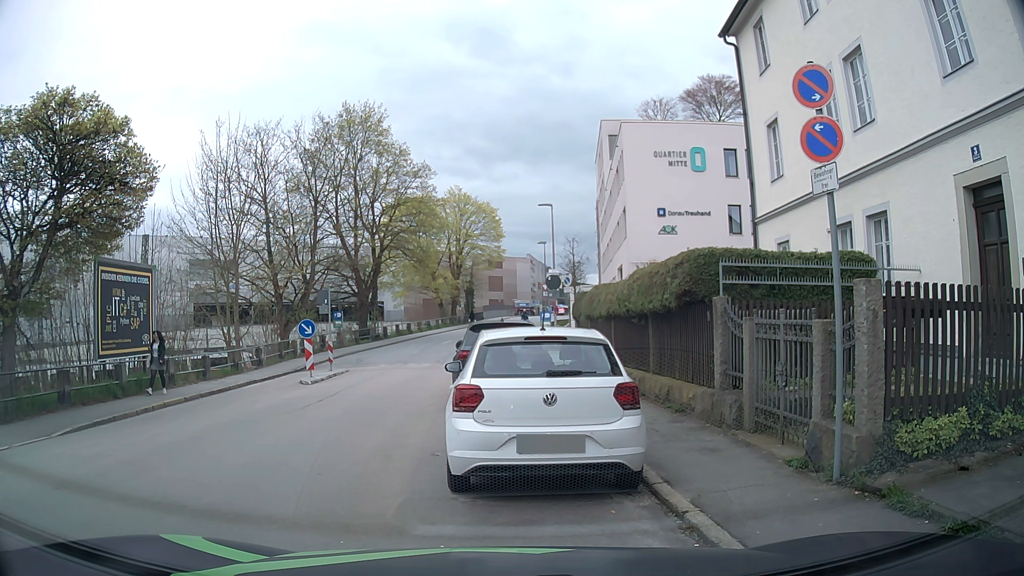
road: residential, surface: asphalt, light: Day
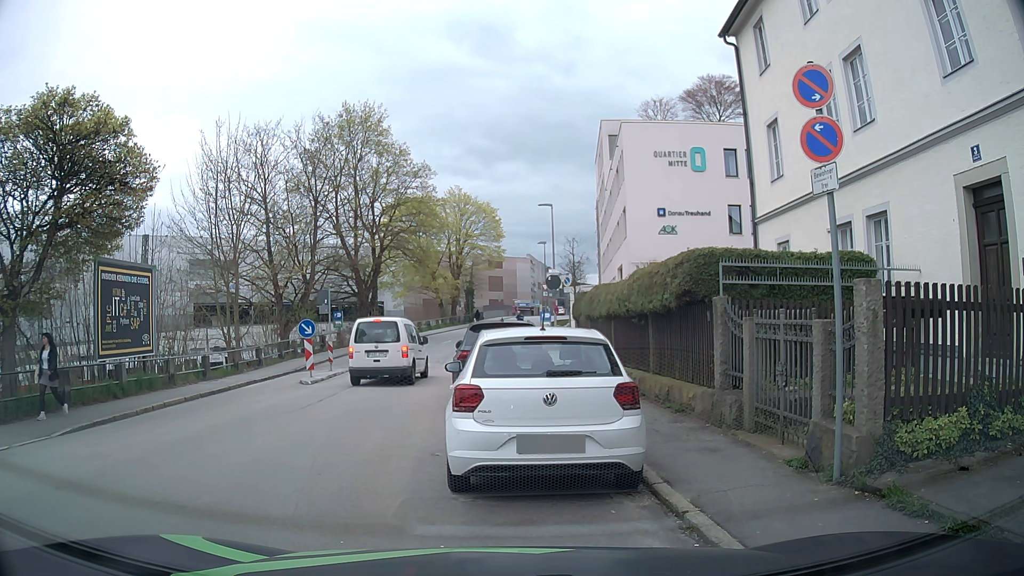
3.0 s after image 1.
(0.0, 0.0) m; 0°
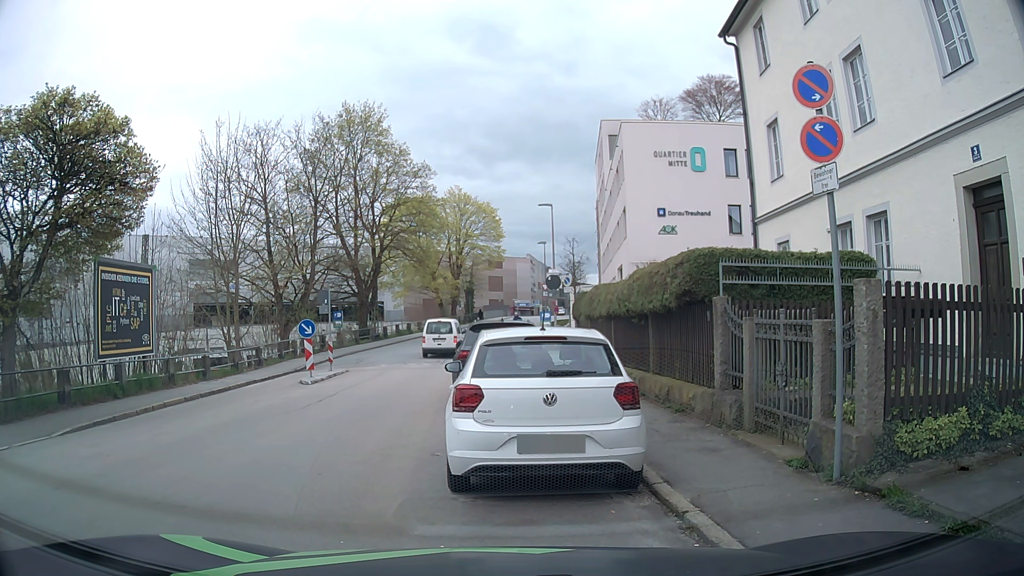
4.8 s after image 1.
(0.0, 0.0) m; 0°
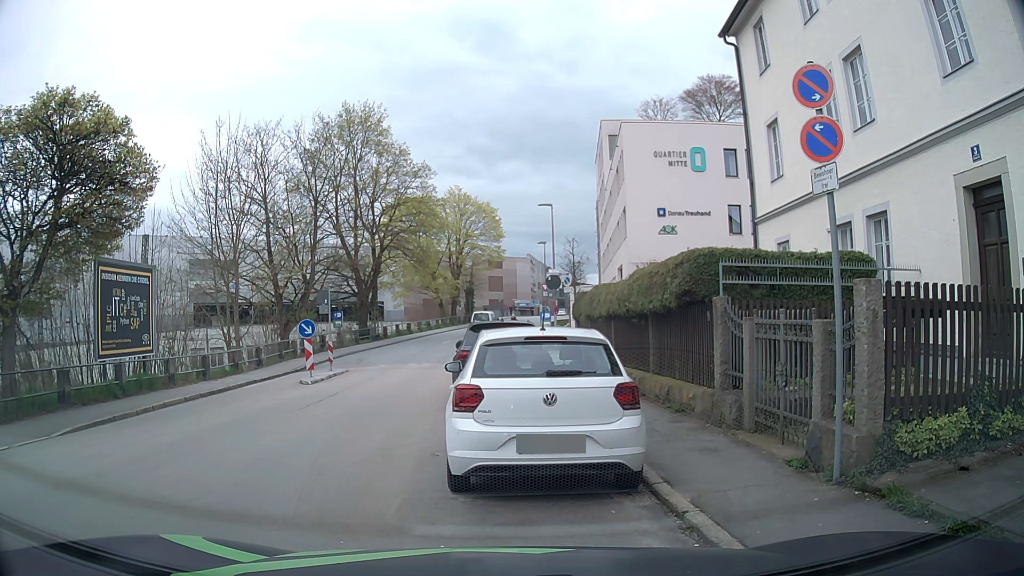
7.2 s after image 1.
(0.0, 0.0) m; 0°
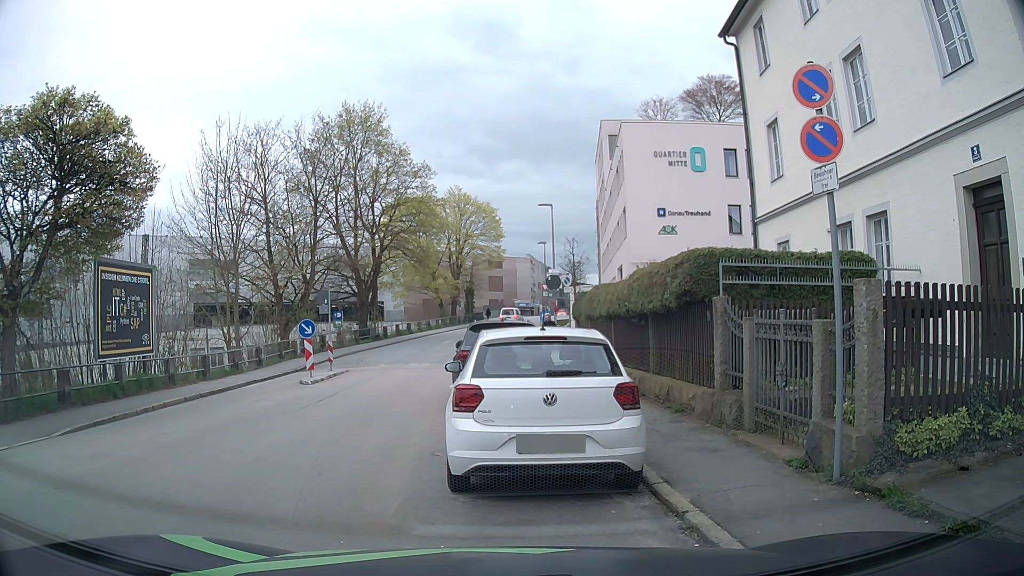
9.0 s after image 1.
(0.0, 0.0) m; 0°
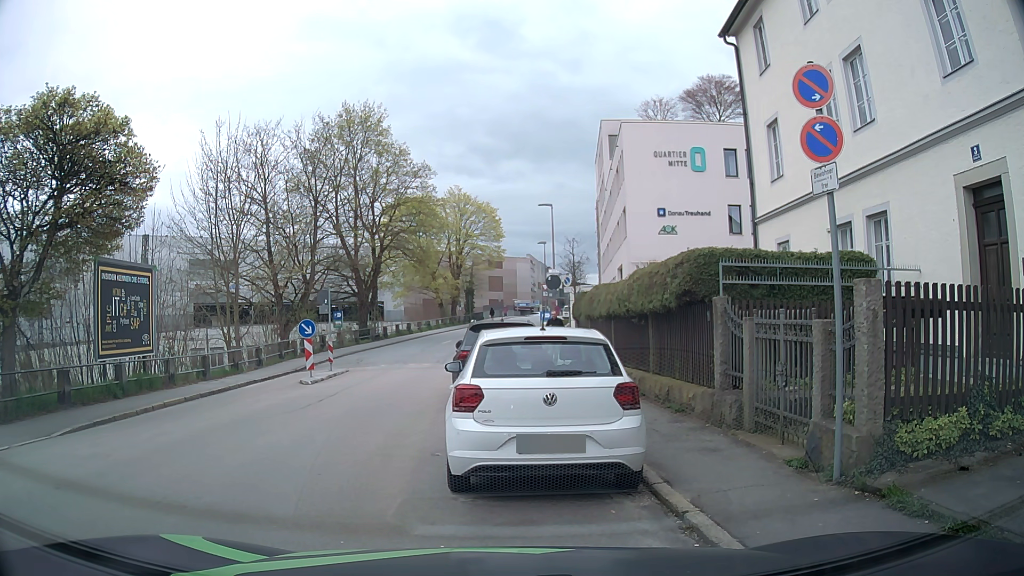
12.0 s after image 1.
(0.0, 0.0) m; 0°
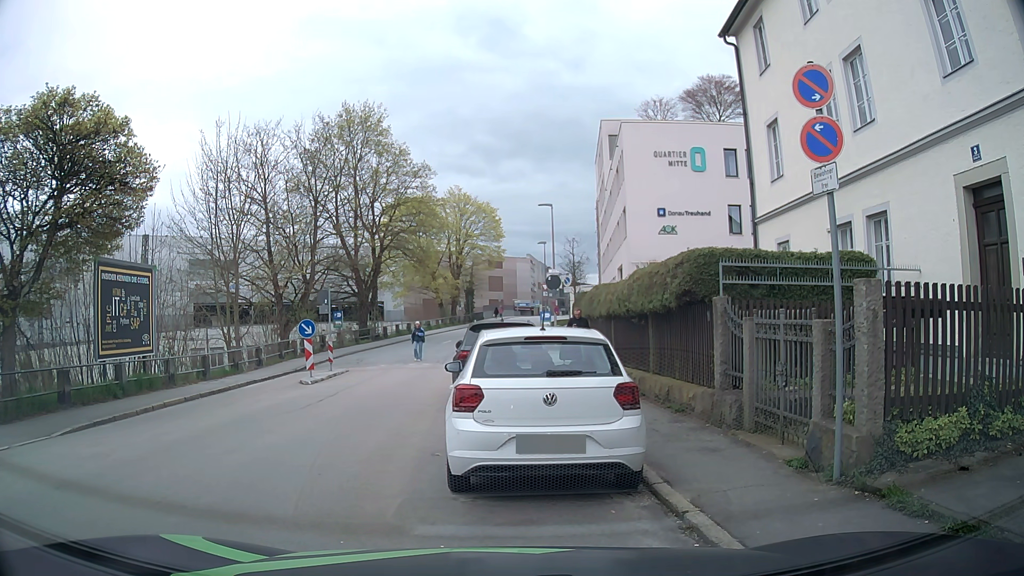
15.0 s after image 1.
(0.0, 0.0) m; 0°
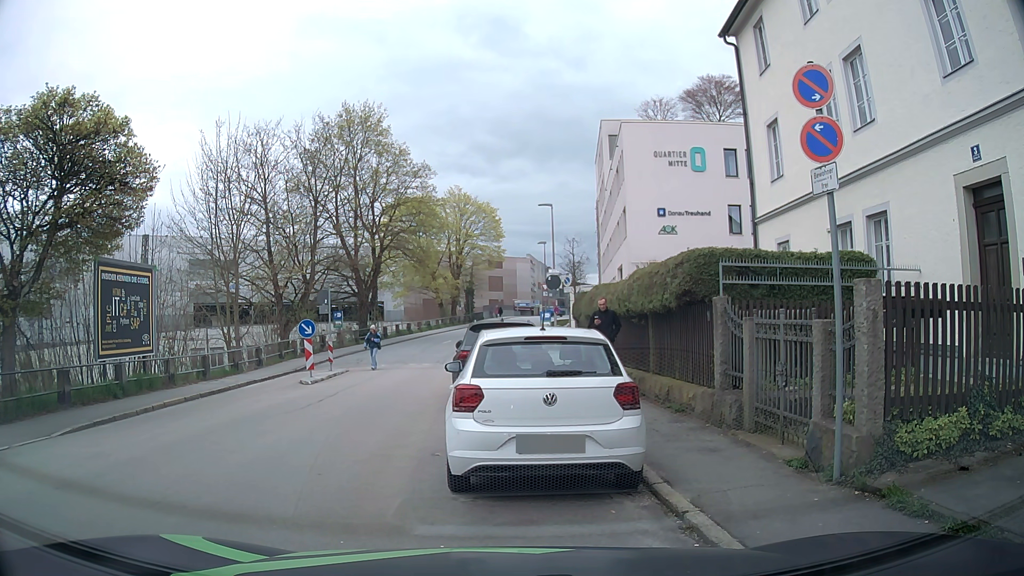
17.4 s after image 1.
(0.0, 0.0) m; 0°
